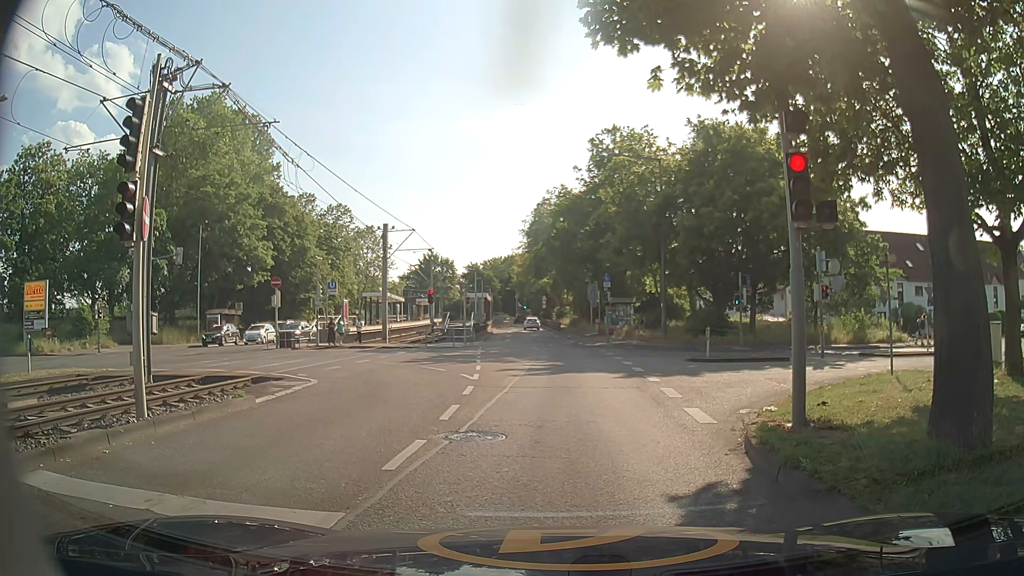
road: secondary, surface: asphalt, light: Day
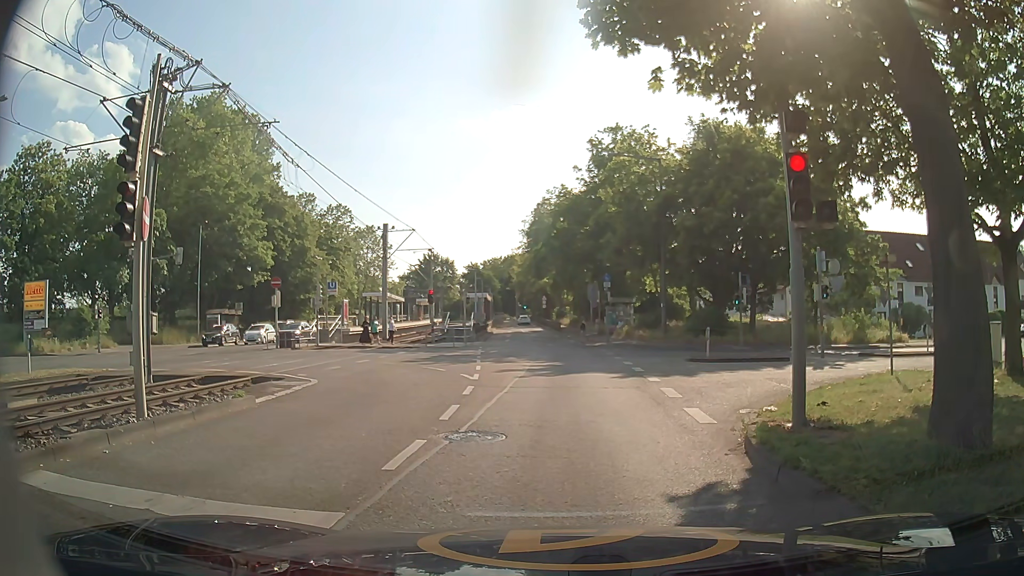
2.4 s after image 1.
(0.0, 0.0) m; 0°
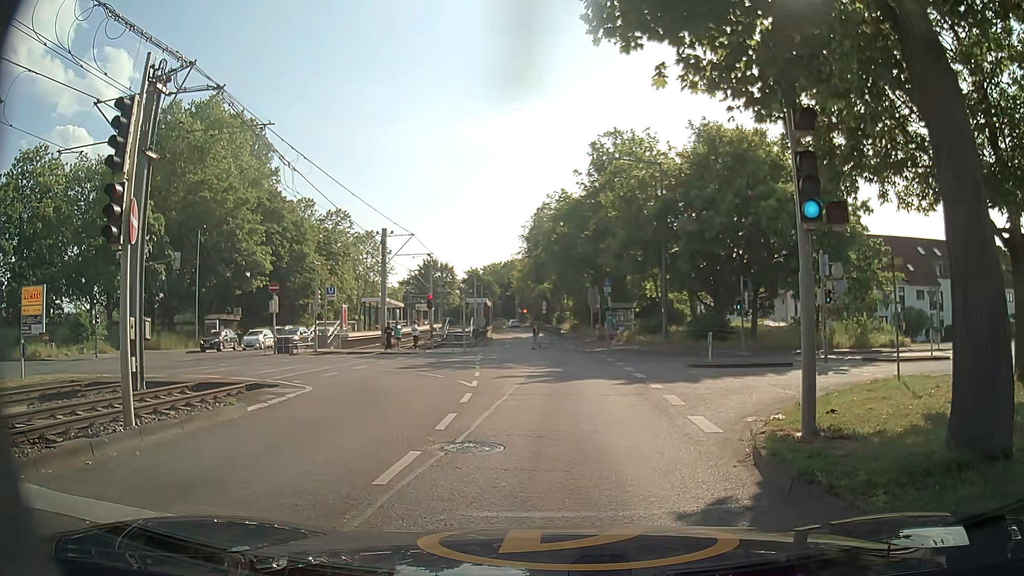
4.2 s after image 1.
(0.0, +0.4) m; 0°
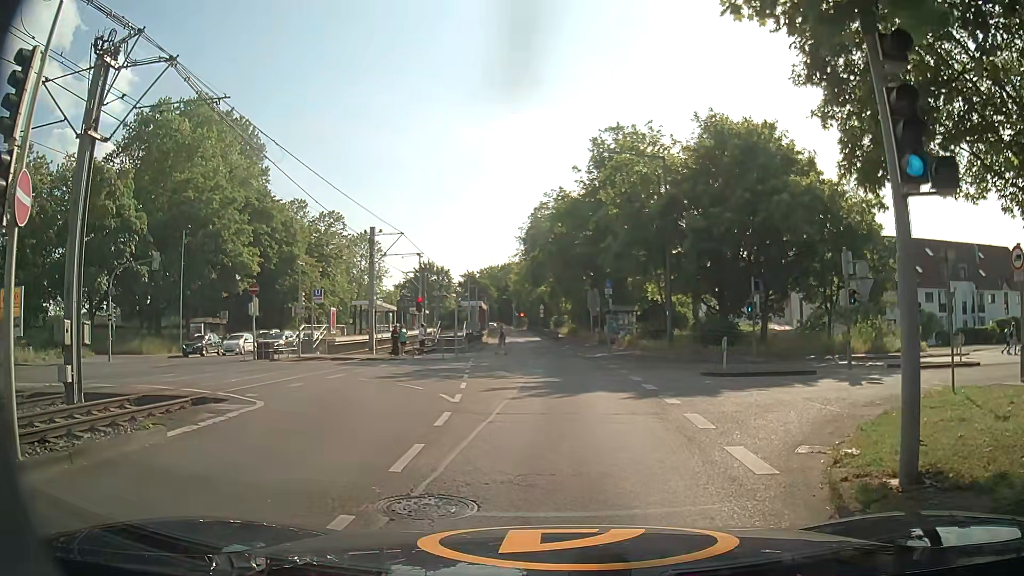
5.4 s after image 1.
(0.0, +2.7) m; +2°
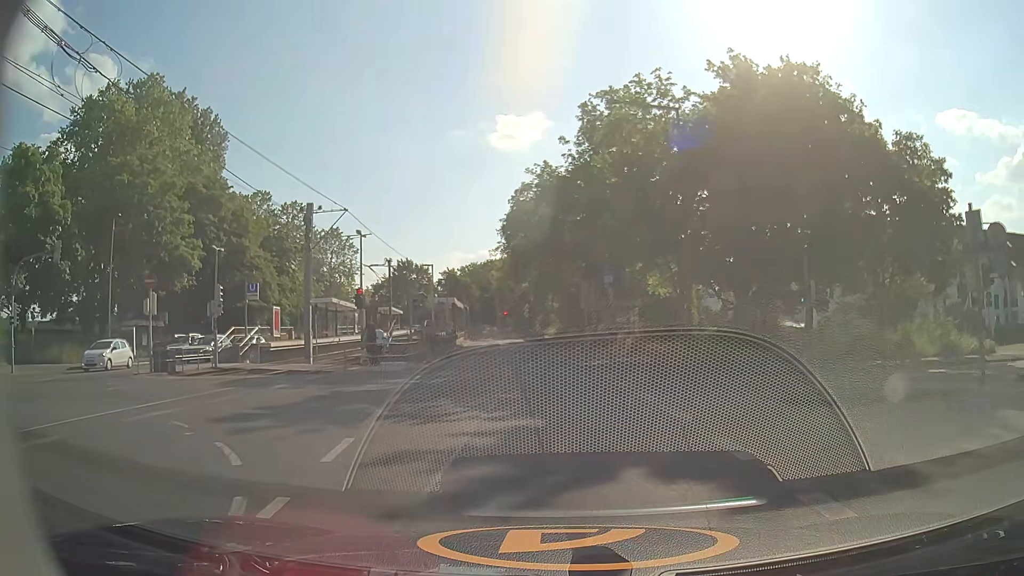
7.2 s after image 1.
(+0.1, +9.2) m; +1°
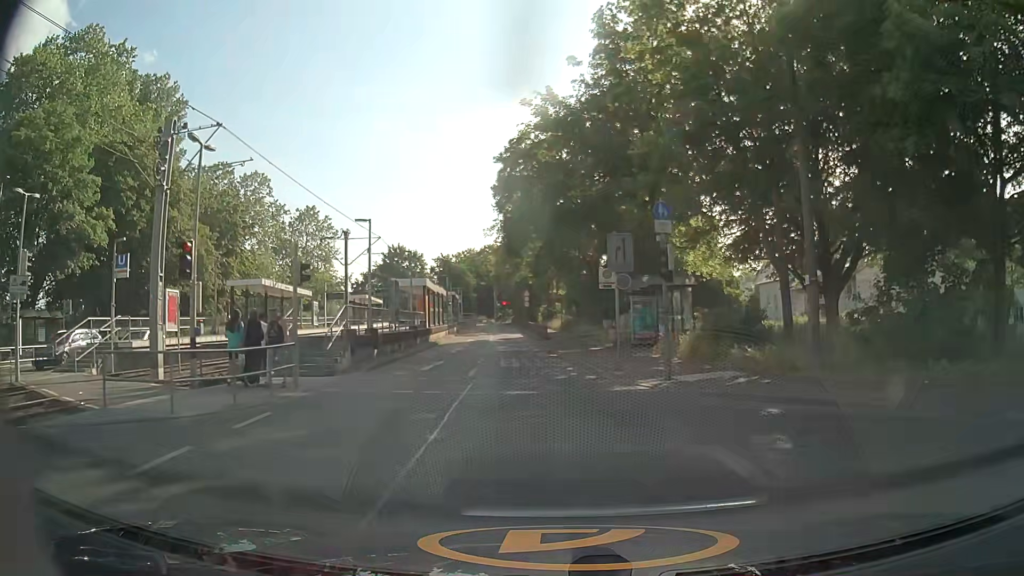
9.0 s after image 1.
(+0.1, +14.0) m; 0°
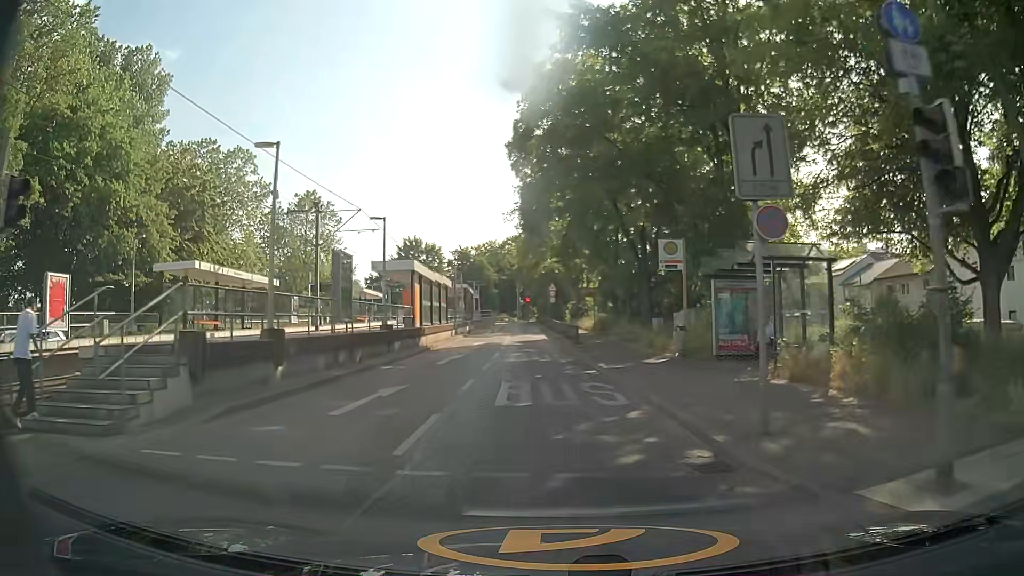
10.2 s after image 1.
(-0.2, +10.6) m; -2°
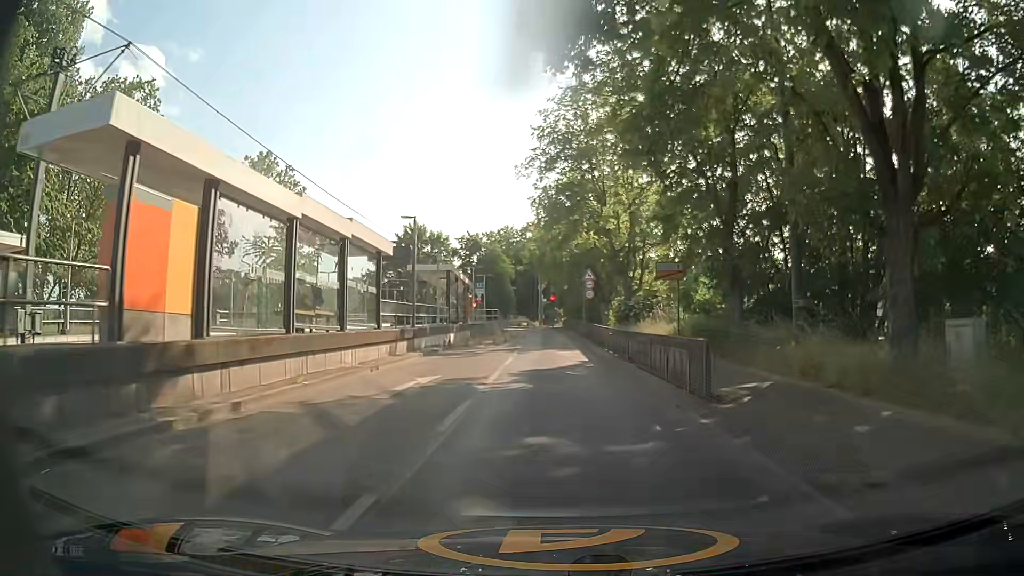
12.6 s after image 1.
(-0.7, +22.8) m; -3°
